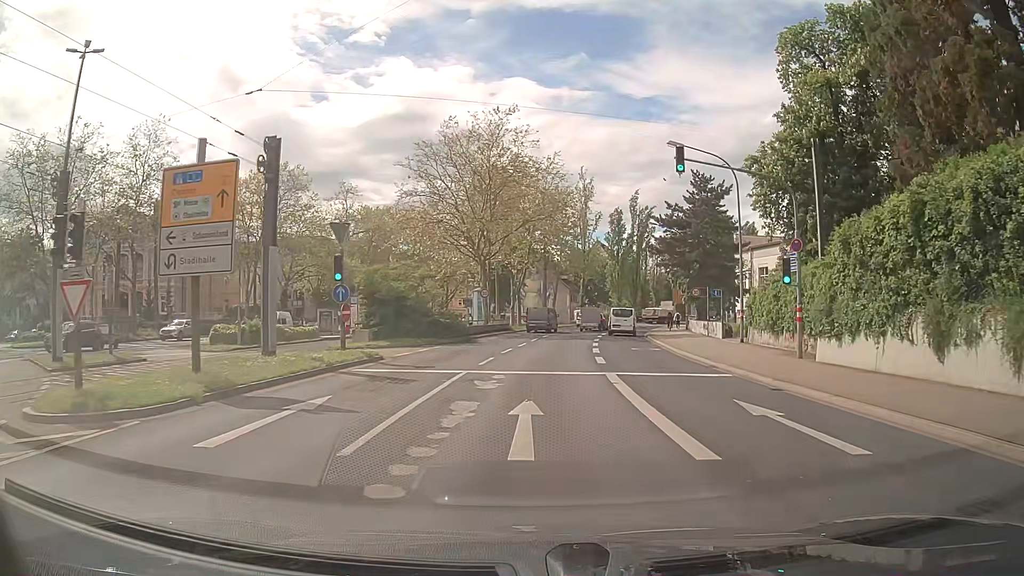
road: primary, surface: asphalt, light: Day
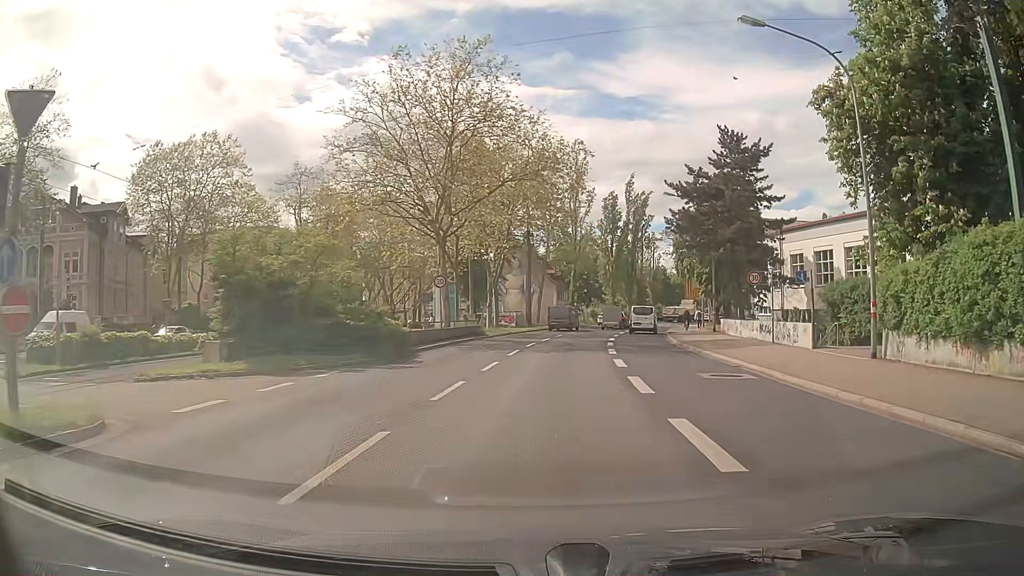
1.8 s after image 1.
(+0.1, +14.6) m; +1°
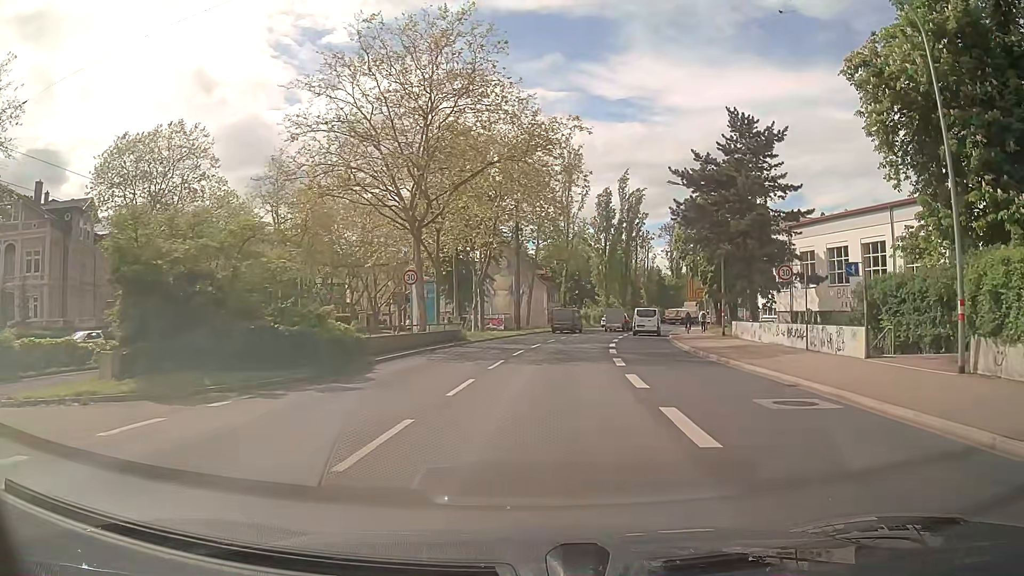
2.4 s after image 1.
(+0.1, +4.9) m; +2°
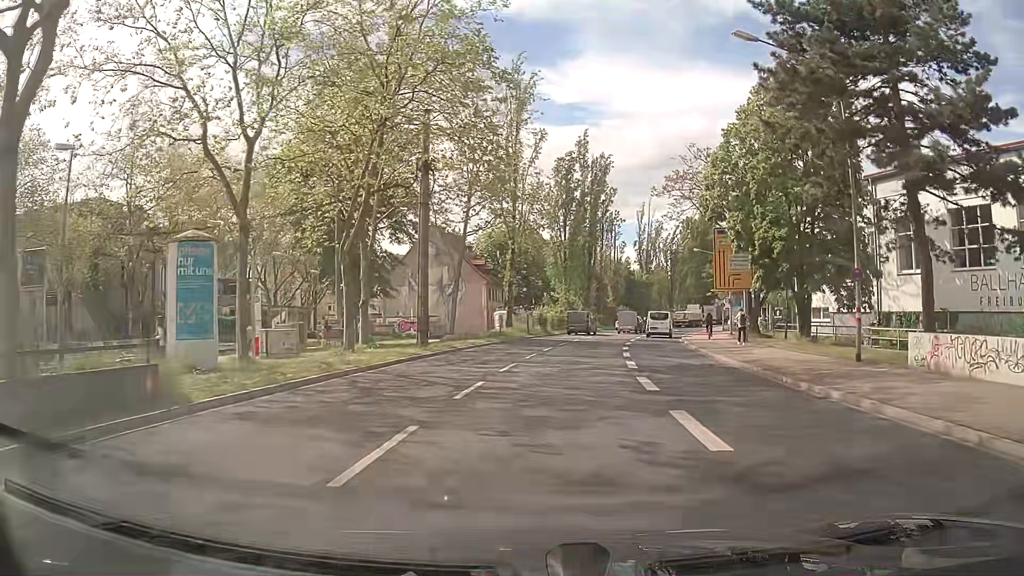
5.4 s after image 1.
(+0.8, +24.3) m; +5°
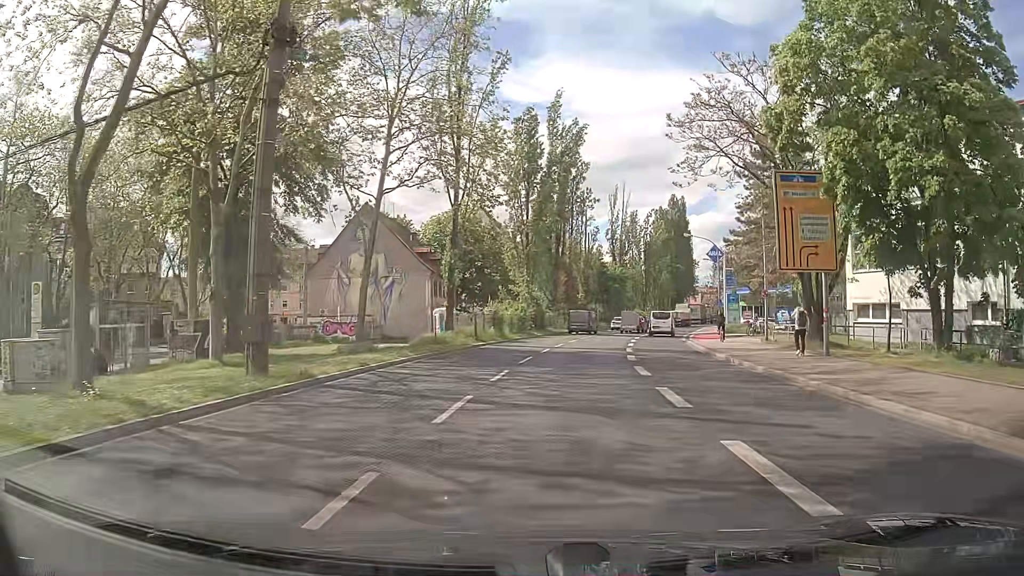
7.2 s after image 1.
(+0.2, +14.6) m; +3°
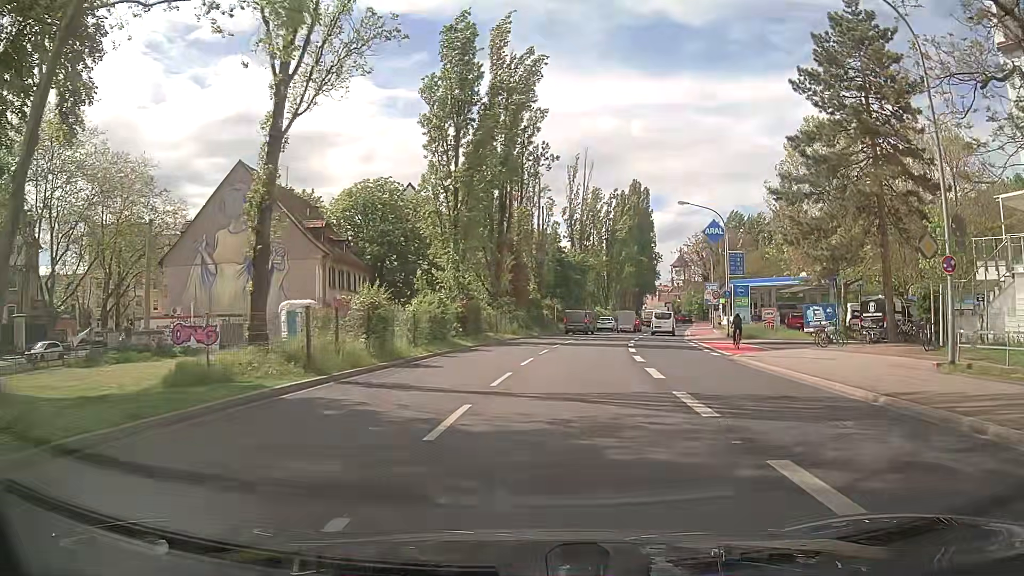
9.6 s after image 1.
(+0.5, +19.3) m; +3°
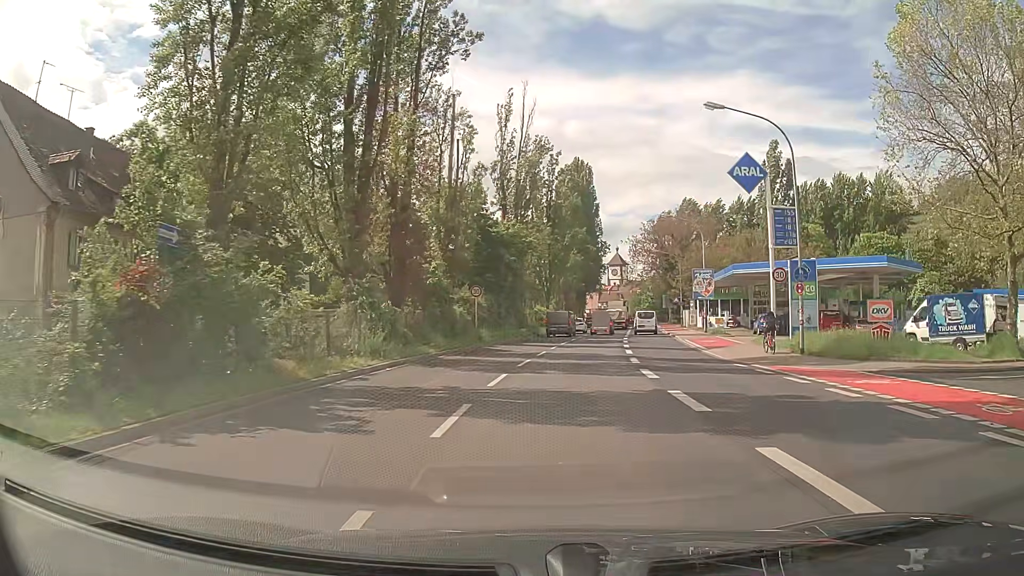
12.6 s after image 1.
(+1.4, +23.6) m; +6°
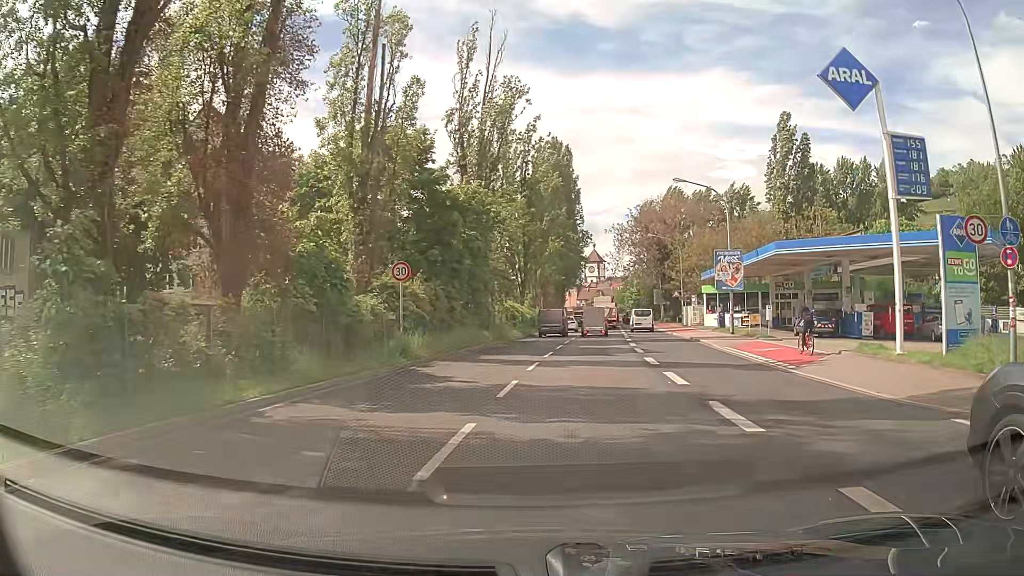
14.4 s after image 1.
(+0.3, +13.9) m; +3°
